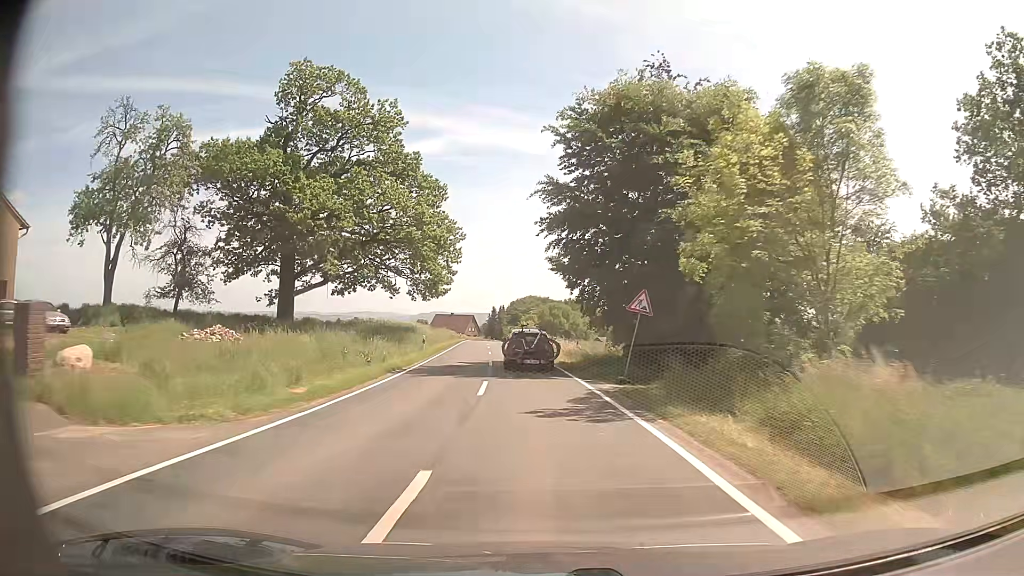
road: tertiary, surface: asphalt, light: Day
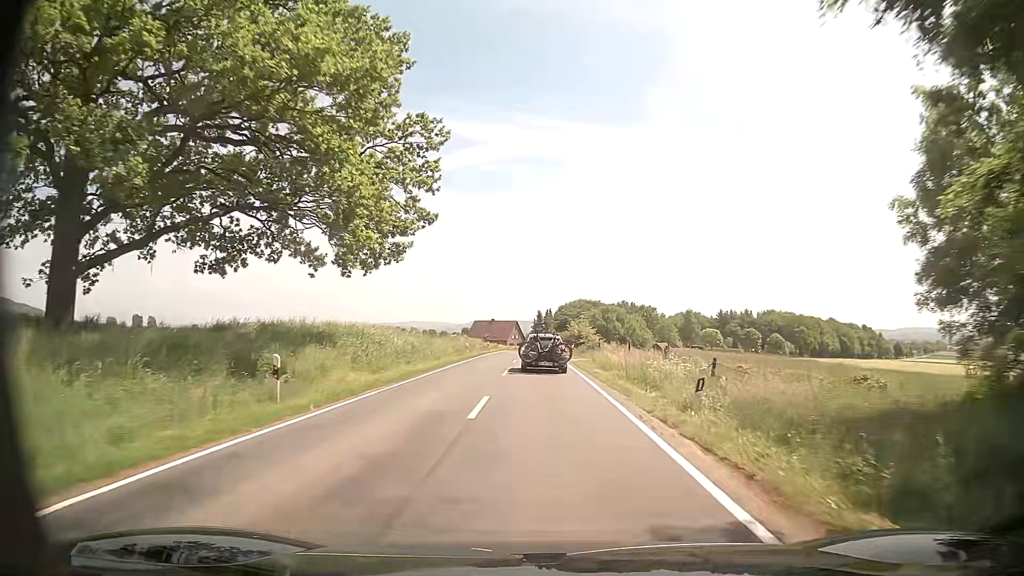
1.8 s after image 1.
(-1.1, +27.8) m; -4°
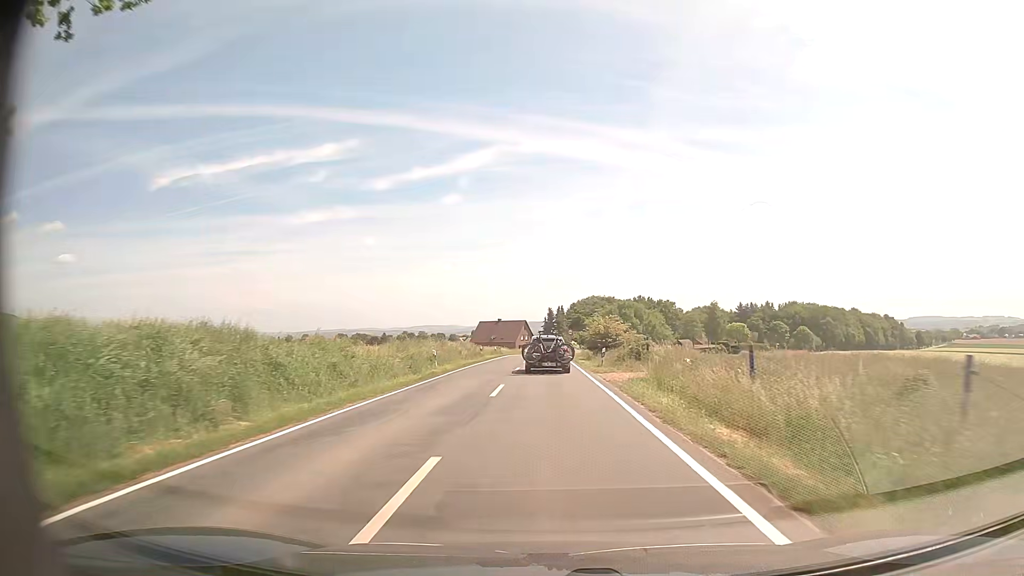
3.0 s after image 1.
(-0.2, +19.3) m; -2°
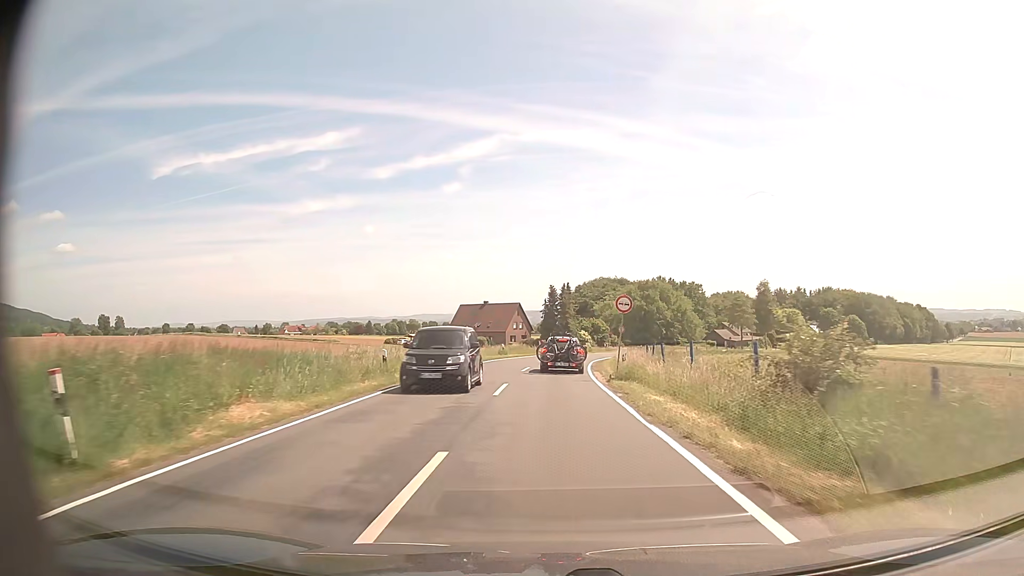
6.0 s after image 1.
(+0.2, +47.3) m; 0°
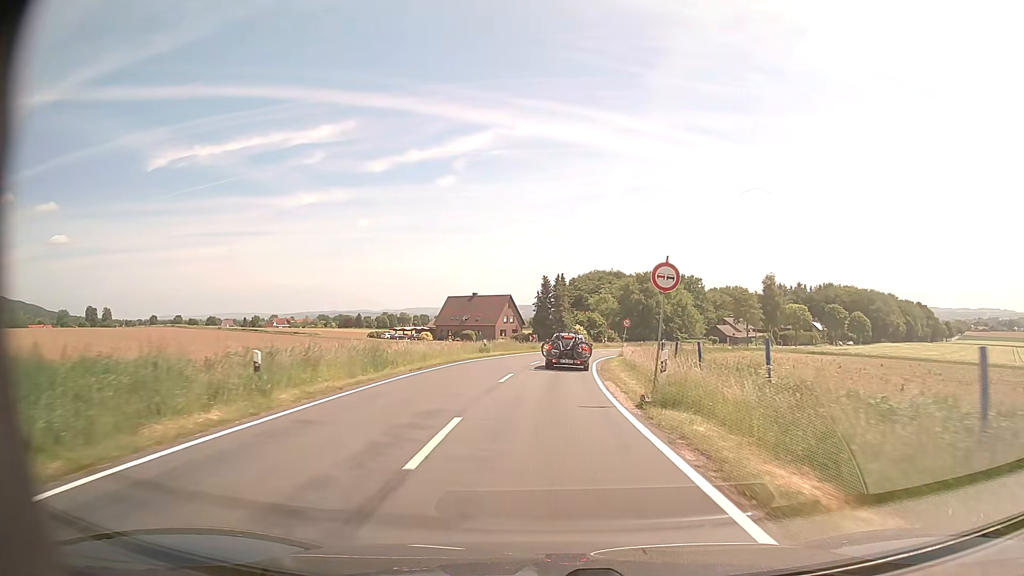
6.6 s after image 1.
(+0.1, +9.2) m; +1°
